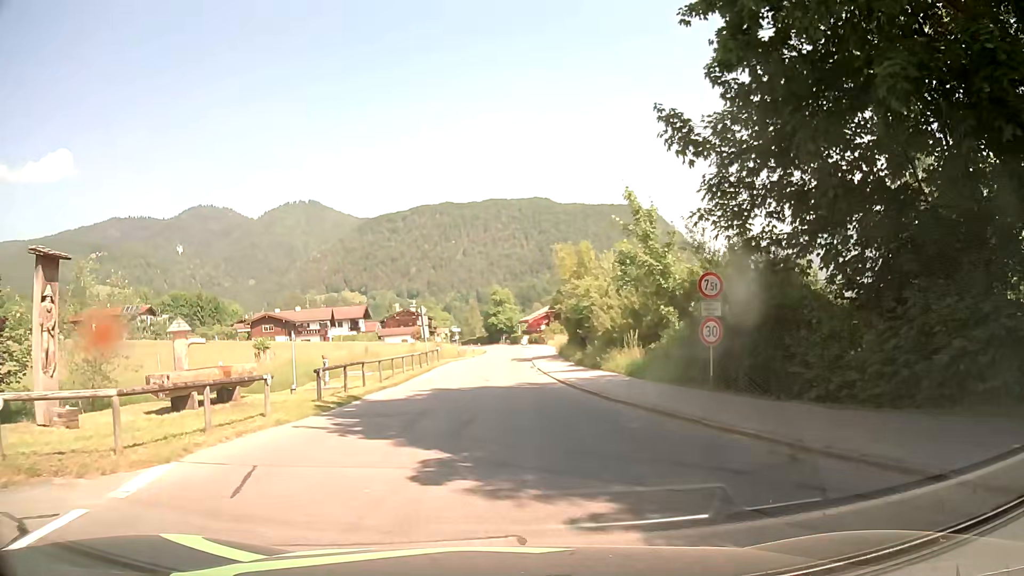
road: tertiary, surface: asphalt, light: Day
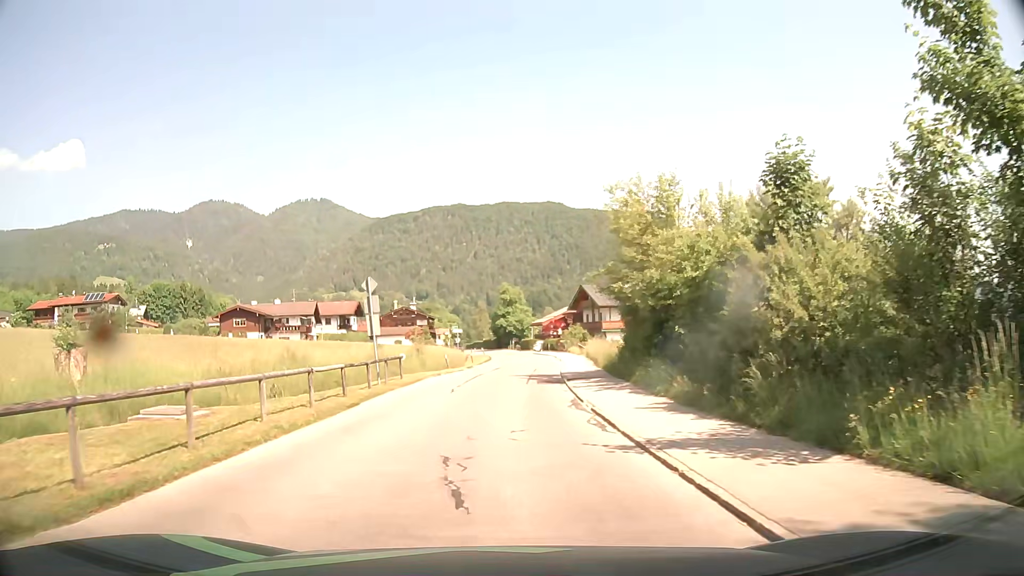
(+0.3, +17.2) m; +1°
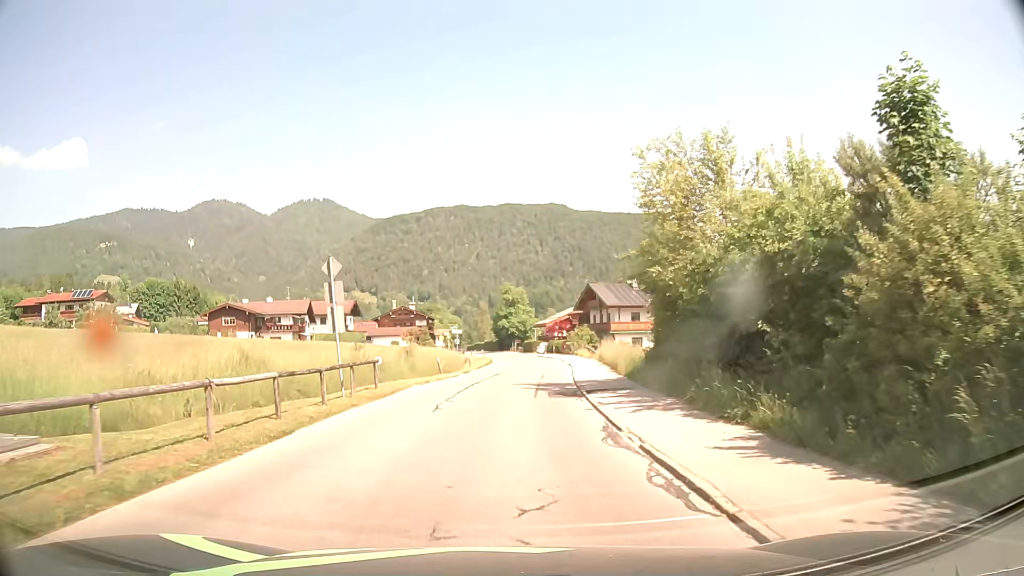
(0.0, +4.9) m; 0°
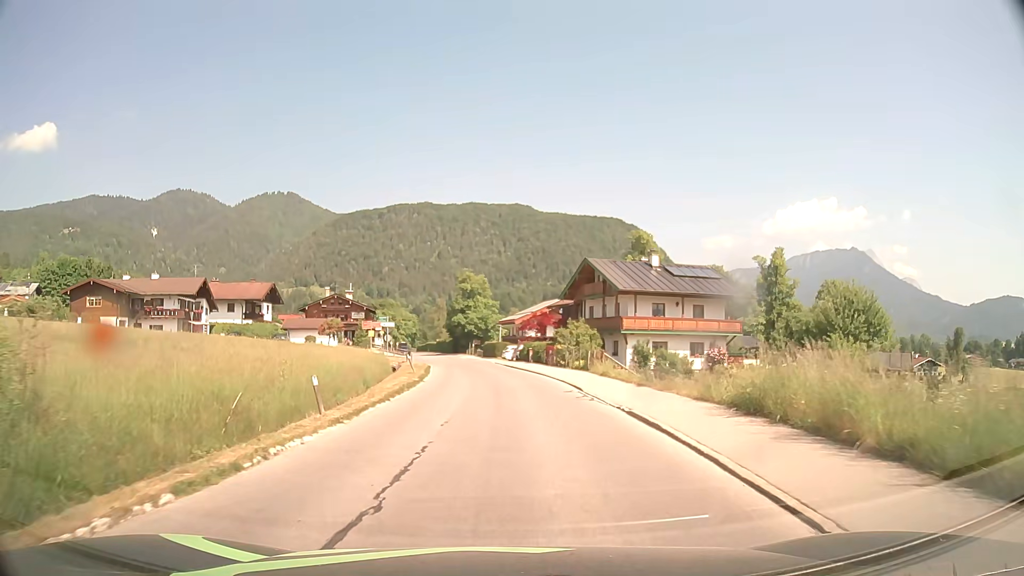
(+0.4, +26.8) m; +3°
(0, +10) (0, +20) (0, +30) (-1, +40) (-2, +50) (-3, +60) (-4, +70) (-5, +80) (-6, +90) (-8, +100) m
